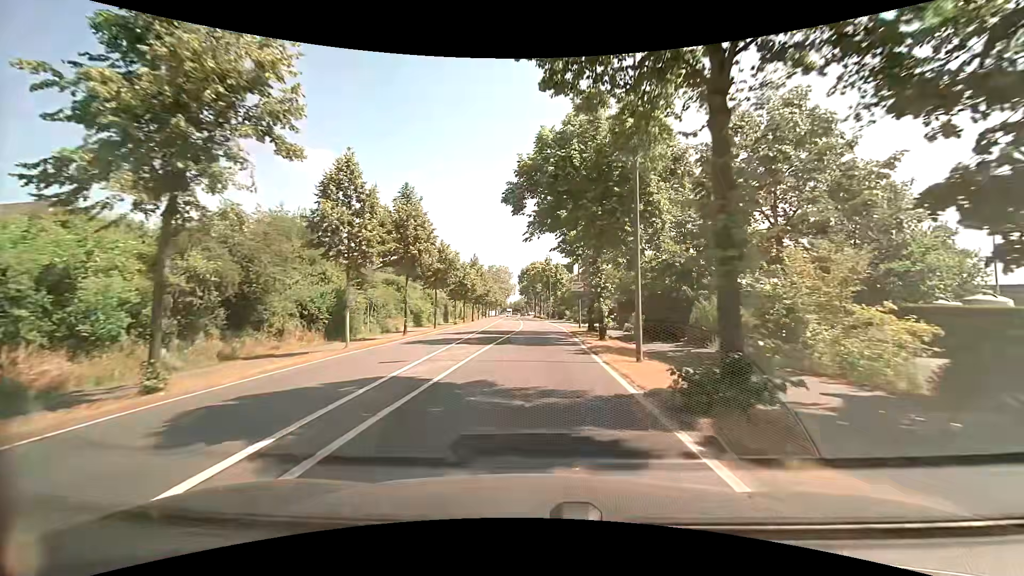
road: secondary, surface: asphalt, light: Day
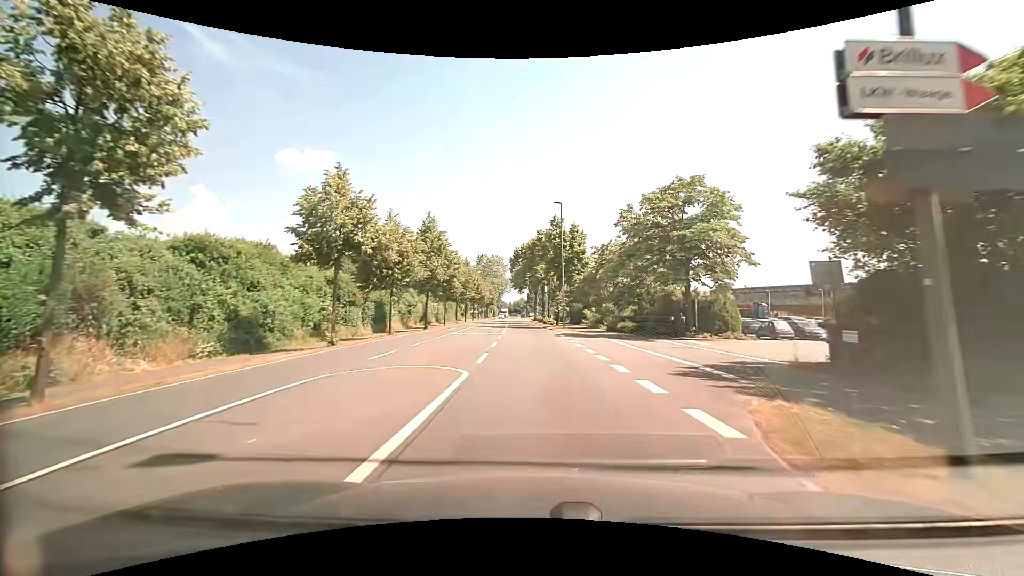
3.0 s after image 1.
(+0.3, +38.1) m; 0°
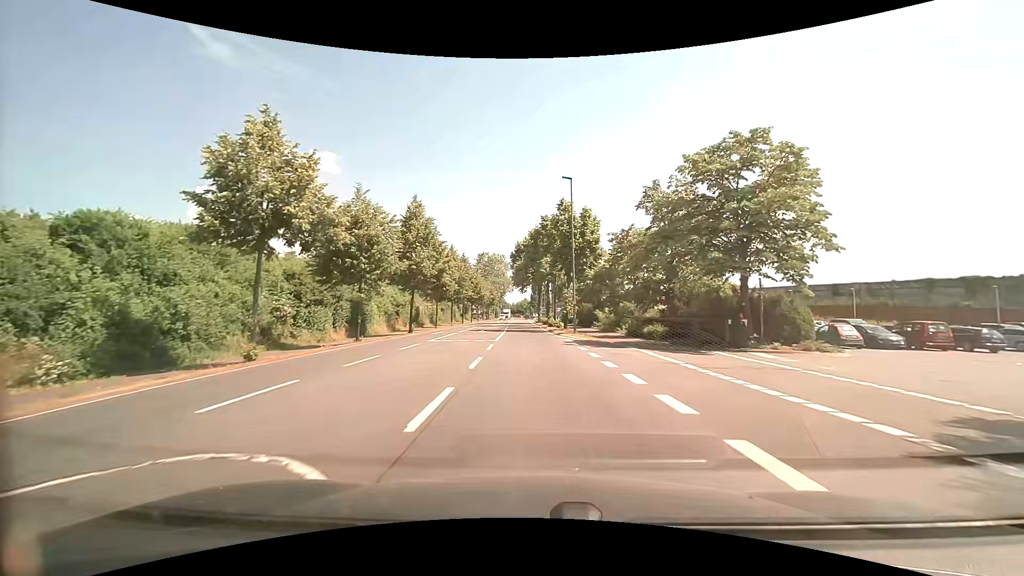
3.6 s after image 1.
(-0.1, +7.6) m; -1°
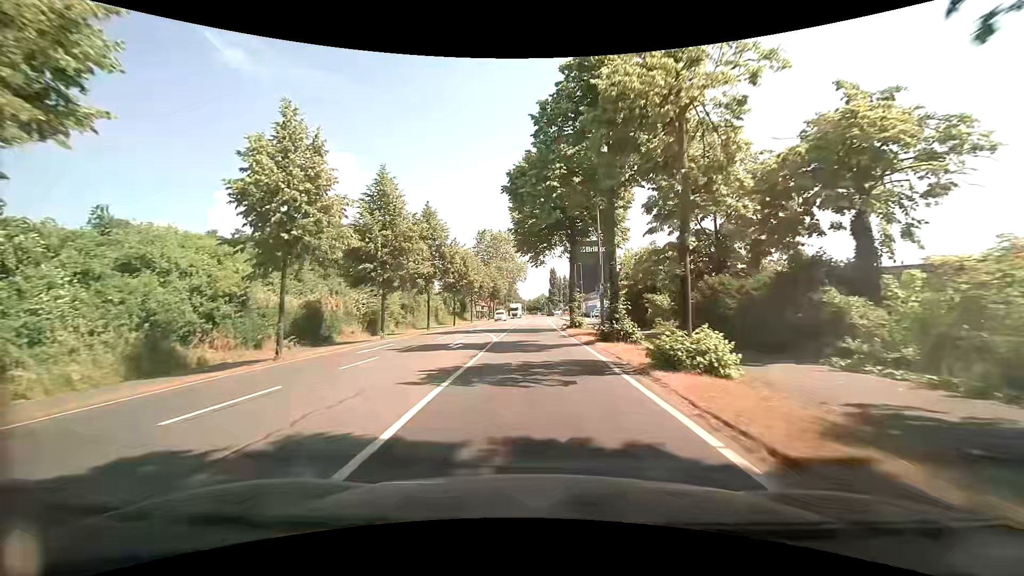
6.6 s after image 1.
(-1.0, +38.2) m; -3°
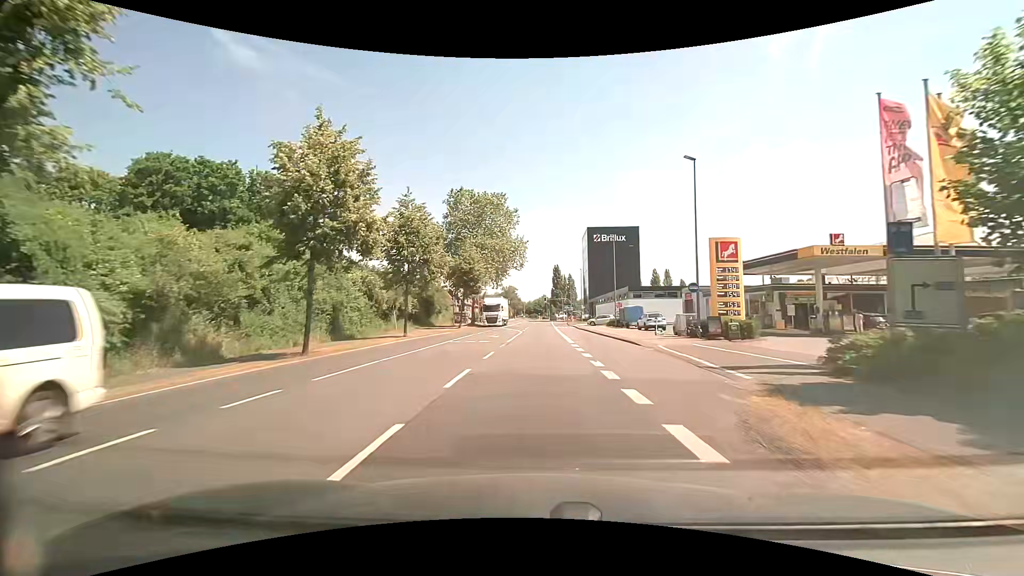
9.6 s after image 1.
(+0.1, +38.2) m; 0°
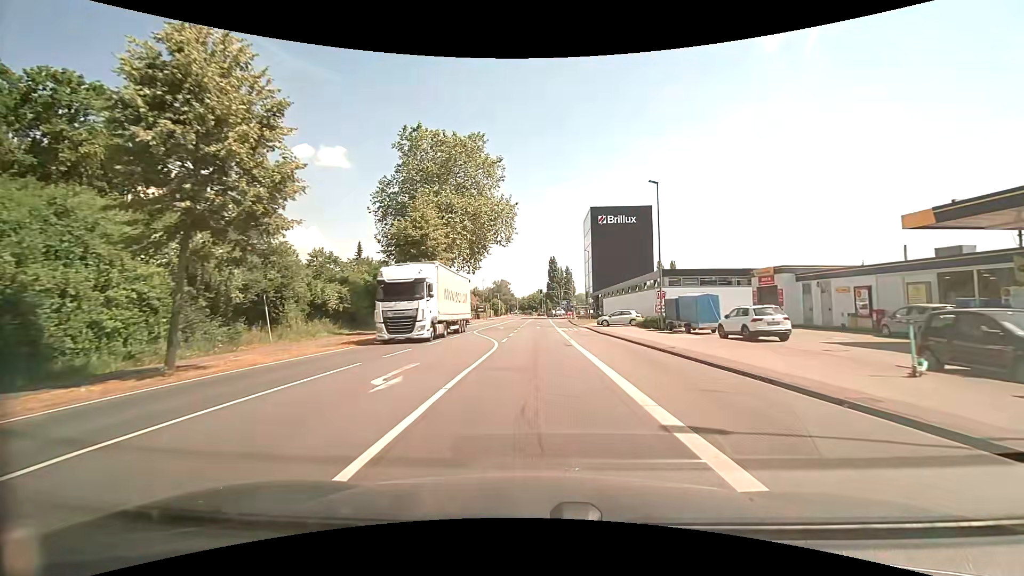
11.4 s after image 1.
(+0.4, +22.9) m; +1°
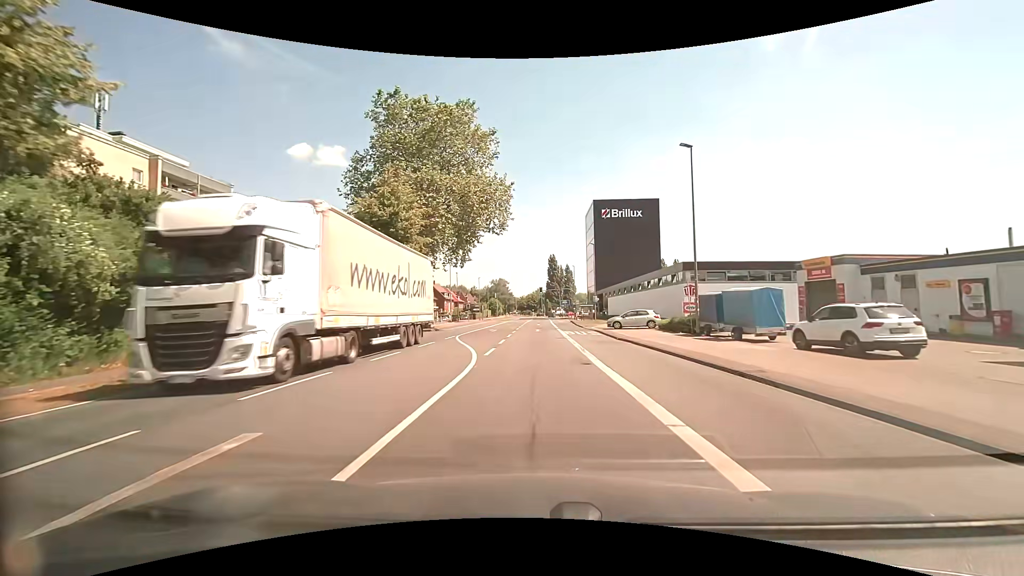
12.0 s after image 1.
(0.0, +7.7) m; 0°
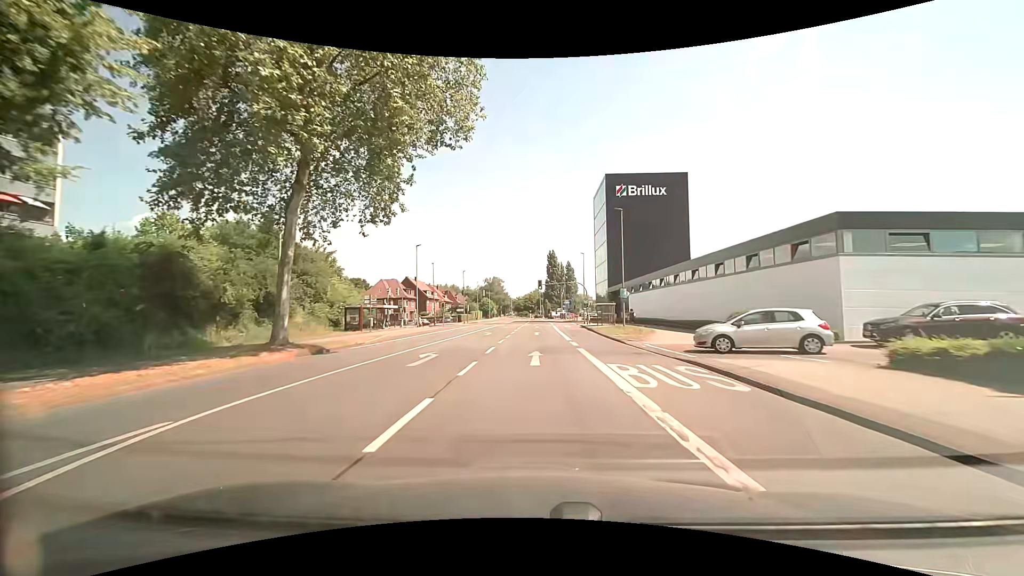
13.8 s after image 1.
(+0.1, +23.0) m; 0°
(0, +10) (0, +20) (0, +30) (0, +40) (0, +50) (0, +60) (0, +70) (0, +80) (0, +90) (0, +100) m
